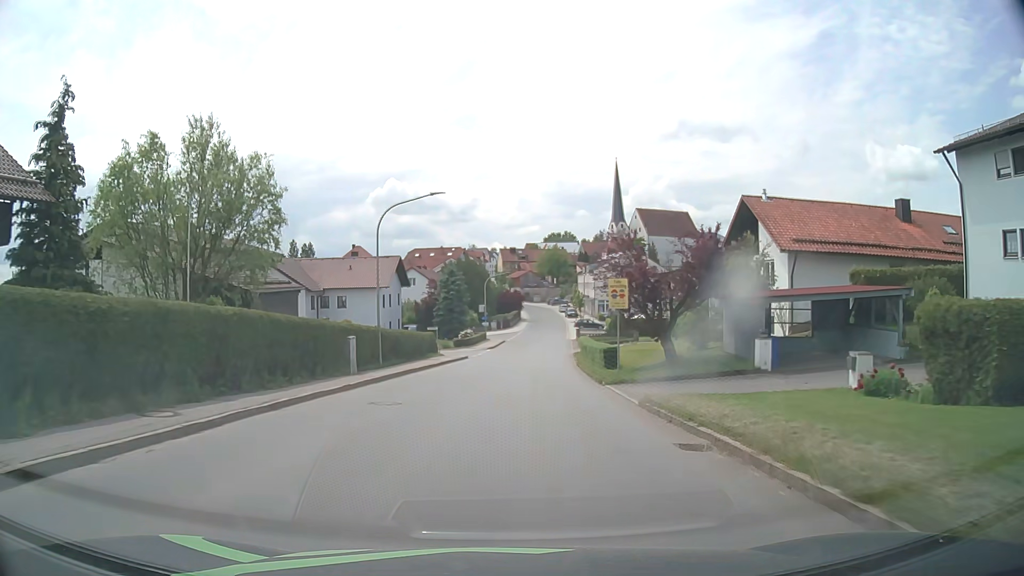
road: tertiary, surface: asphalt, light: Day
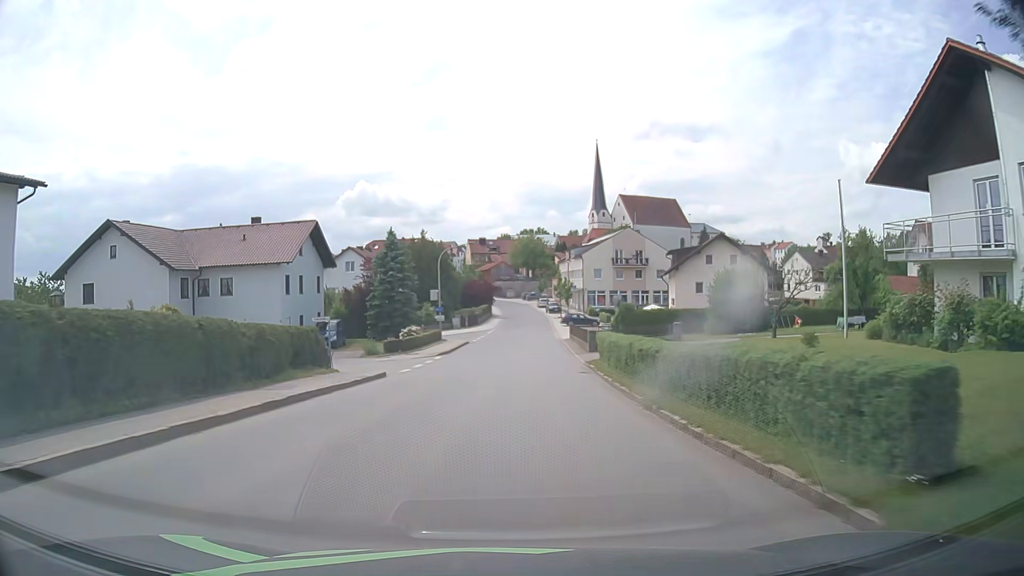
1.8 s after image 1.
(+0.5, +22.8) m; +3°
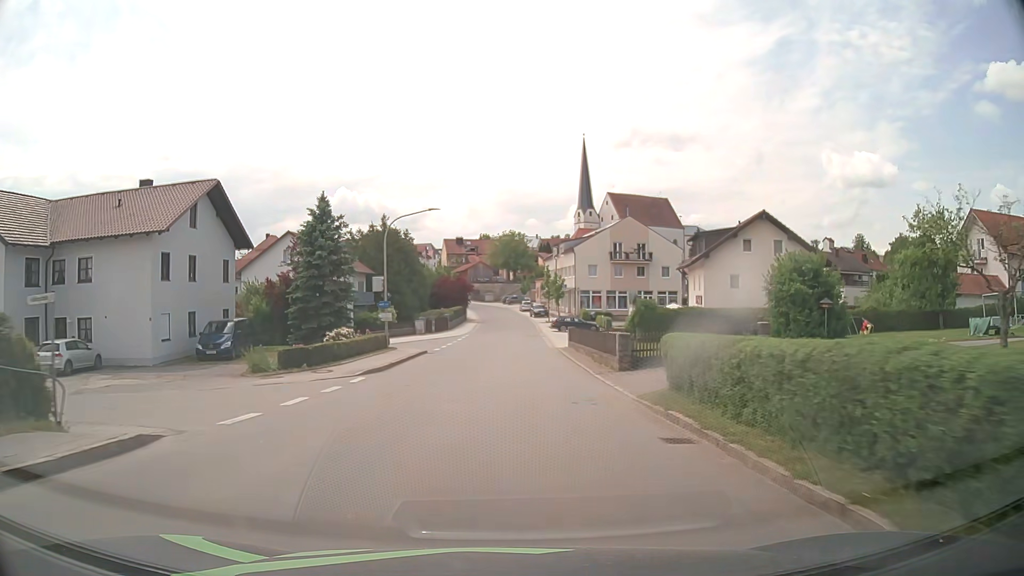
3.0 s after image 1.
(+0.2, +15.2) m; +1°
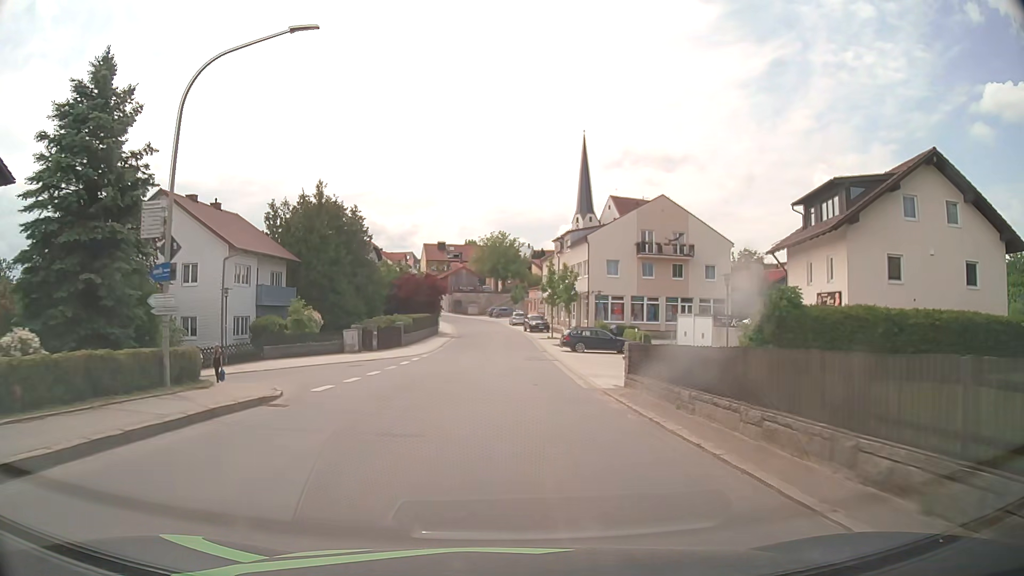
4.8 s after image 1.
(+0.3, +22.6) m; +1°
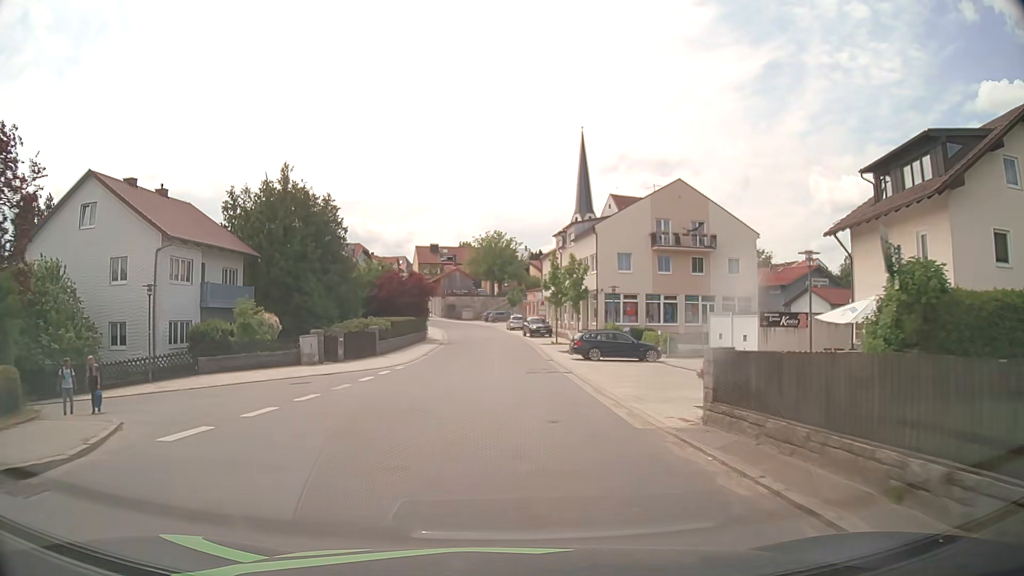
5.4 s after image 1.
(0.0, +7.5) m; 0°
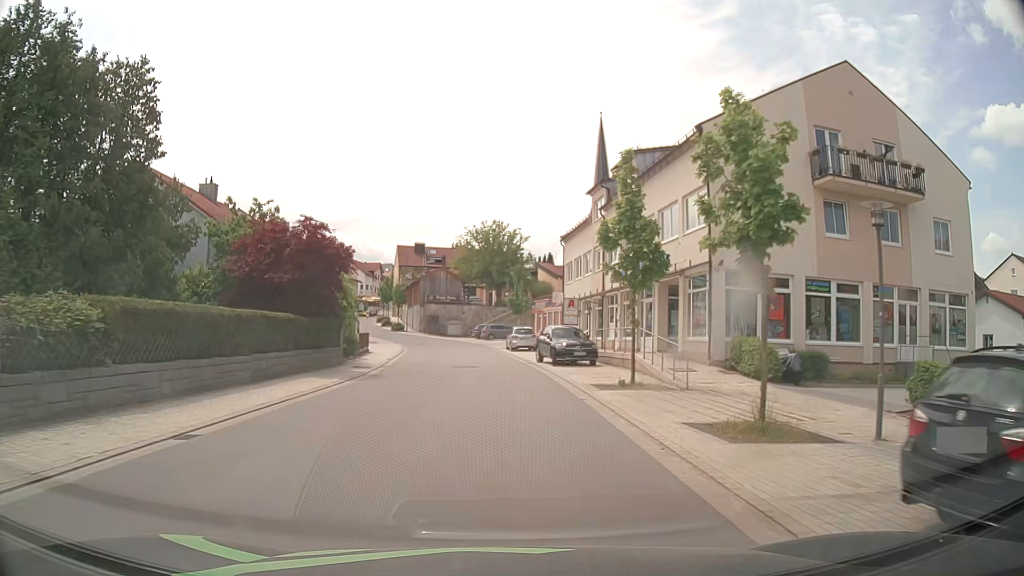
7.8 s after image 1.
(0.0, +27.8) m; 0°
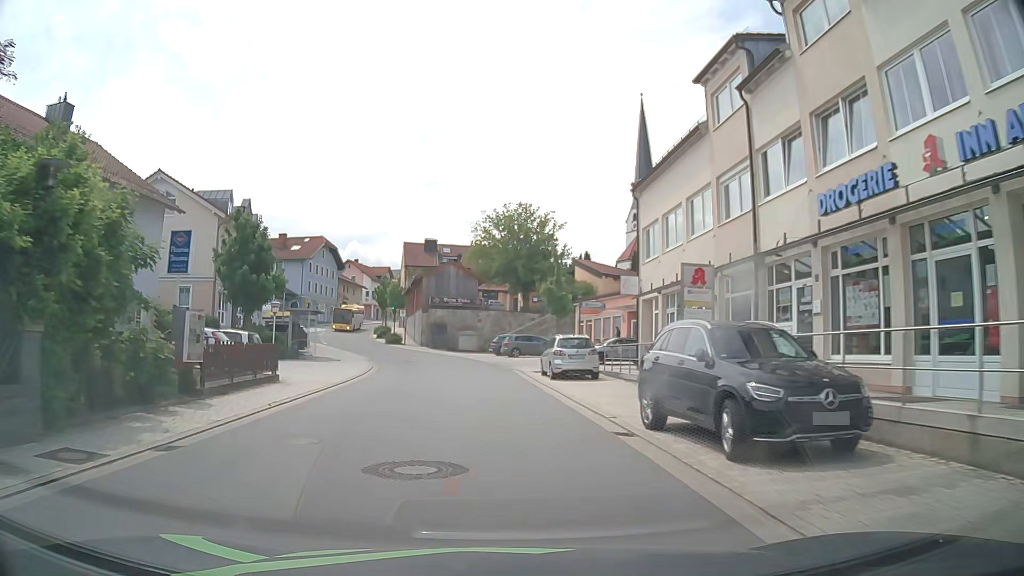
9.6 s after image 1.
(-0.3, +20.5) m; -2°
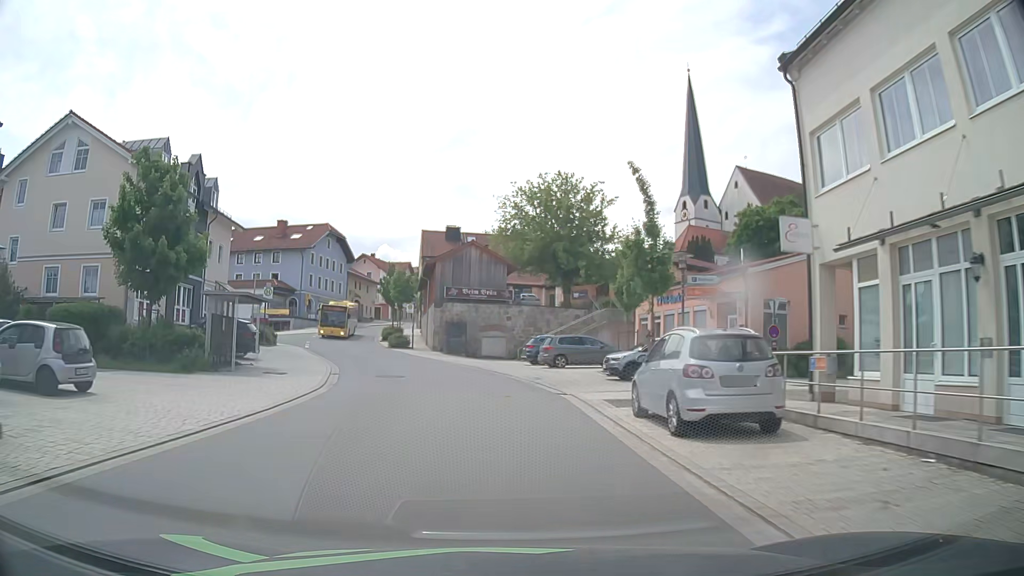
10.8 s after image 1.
(-0.4, +14.3) m; -2°
(0, +10) (-1, +20) (-3, +30) (-6, +39) (-10, +49) (-13, +58) (-15, +68) (-16, +78) (-16, +88) (-15, +98) m
